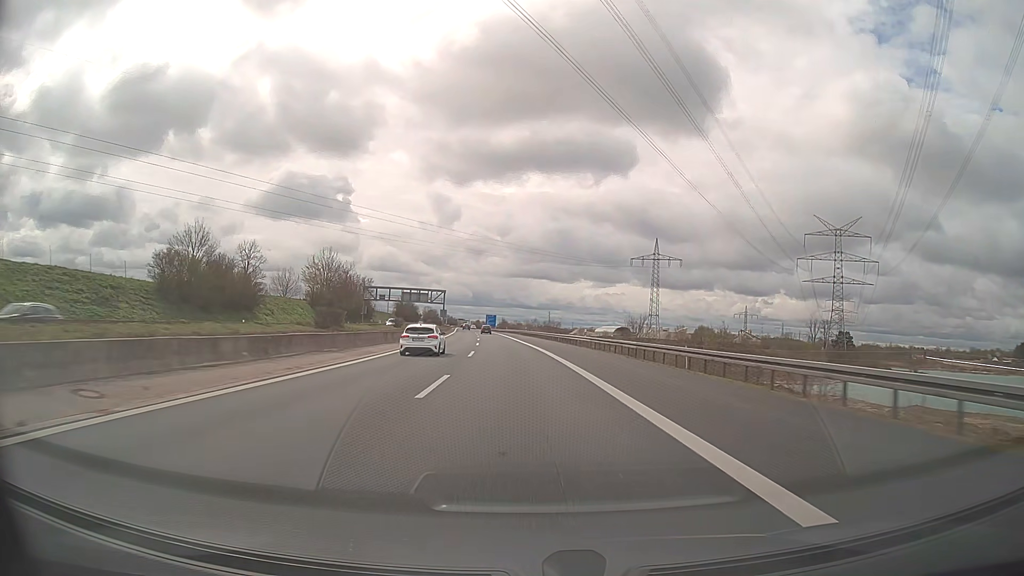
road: motorway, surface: asphalt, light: Day
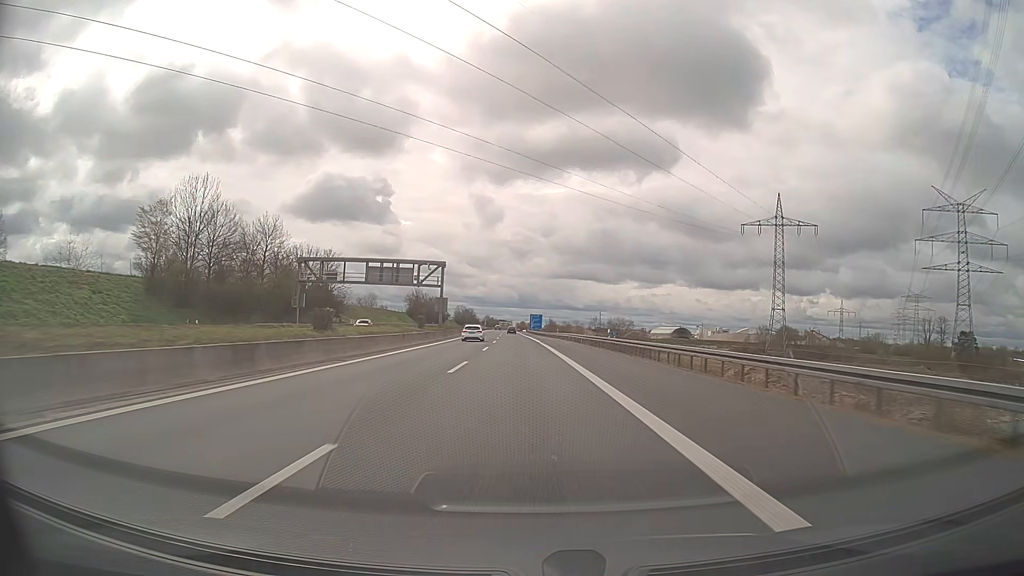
(-2.5, +65.6) m; -4°
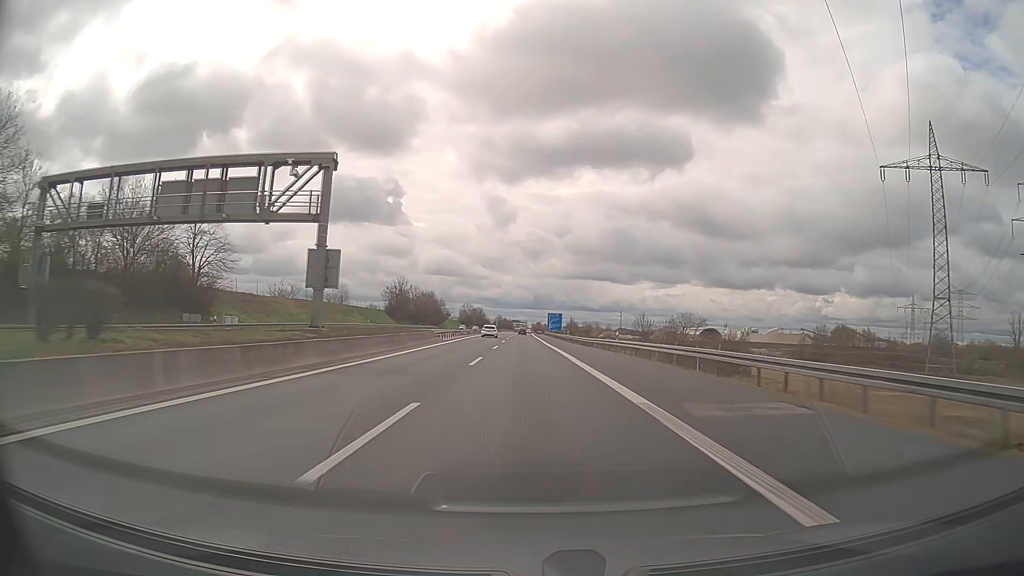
(-0.6, +49.8) m; -1°
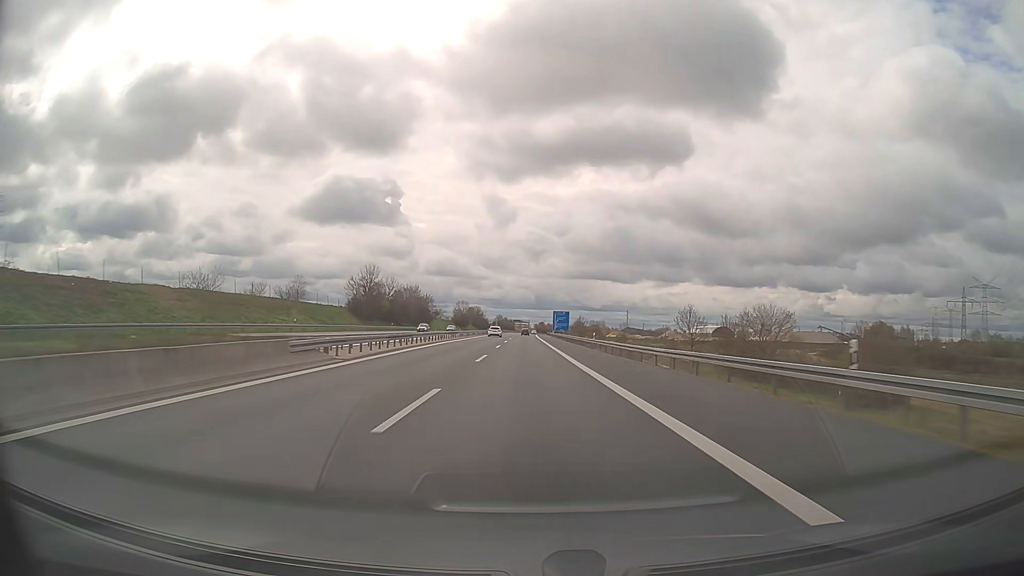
(-0.1, +33.3) m; 0°
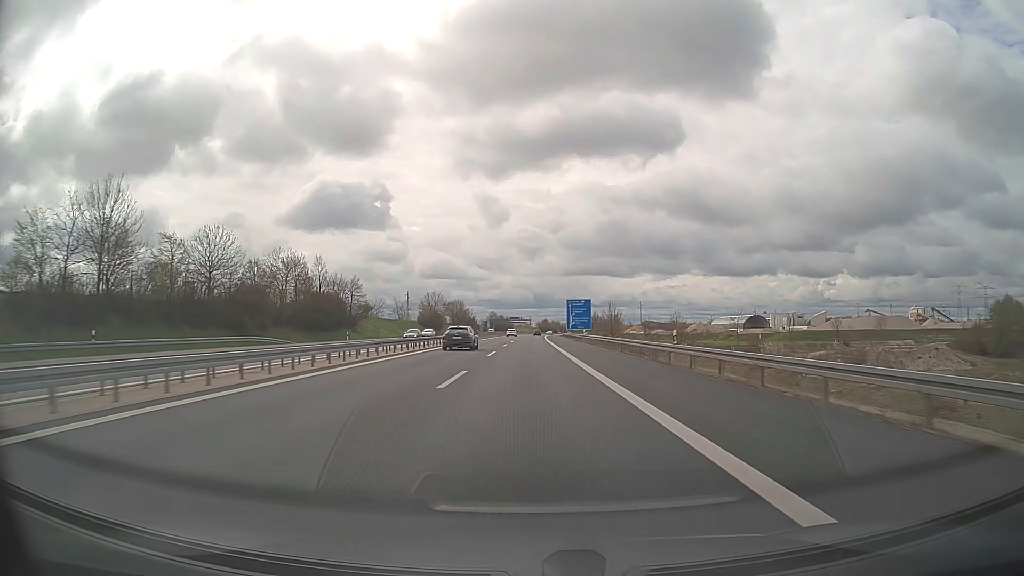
(-0.1, +83.7) m; 0°
(0, +10) (0, +20) (0, +30) (0, +40) (0, +50) (0, +60) (0, +70) (0, +80) (0, +90) (+1, +100) m
